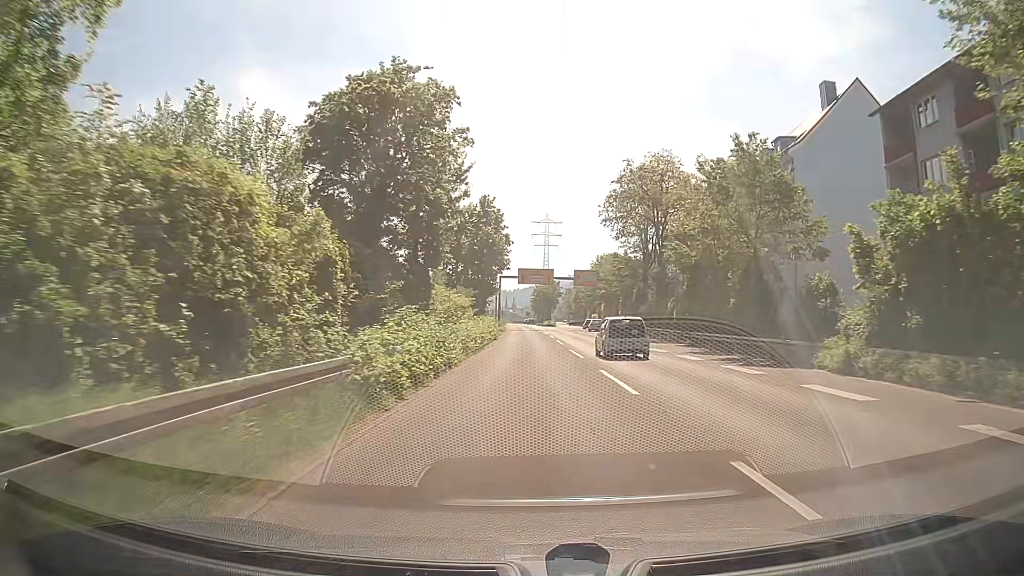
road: trunk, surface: asphalt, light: Day
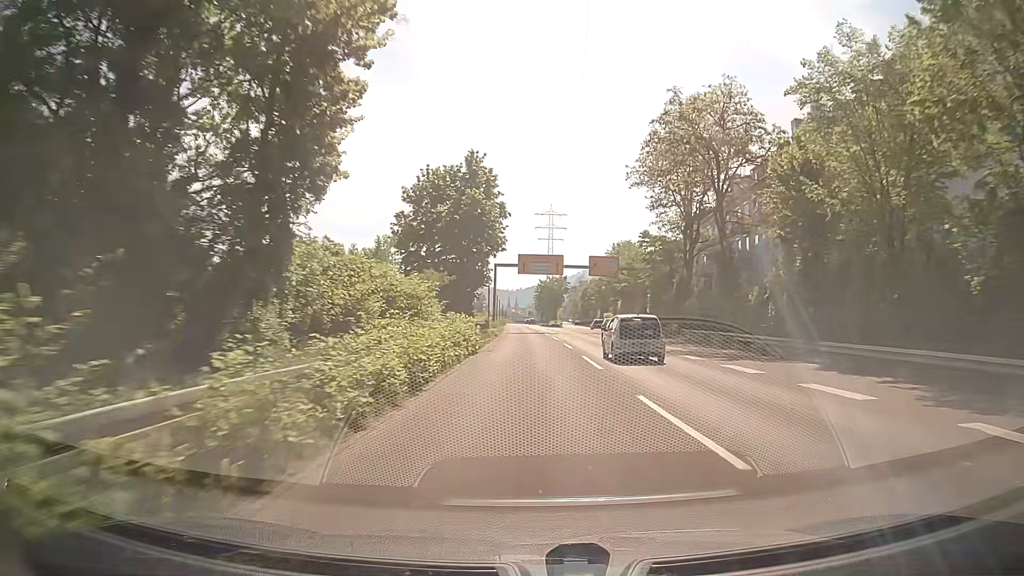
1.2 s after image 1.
(-0.2, +18.3) m; -1°
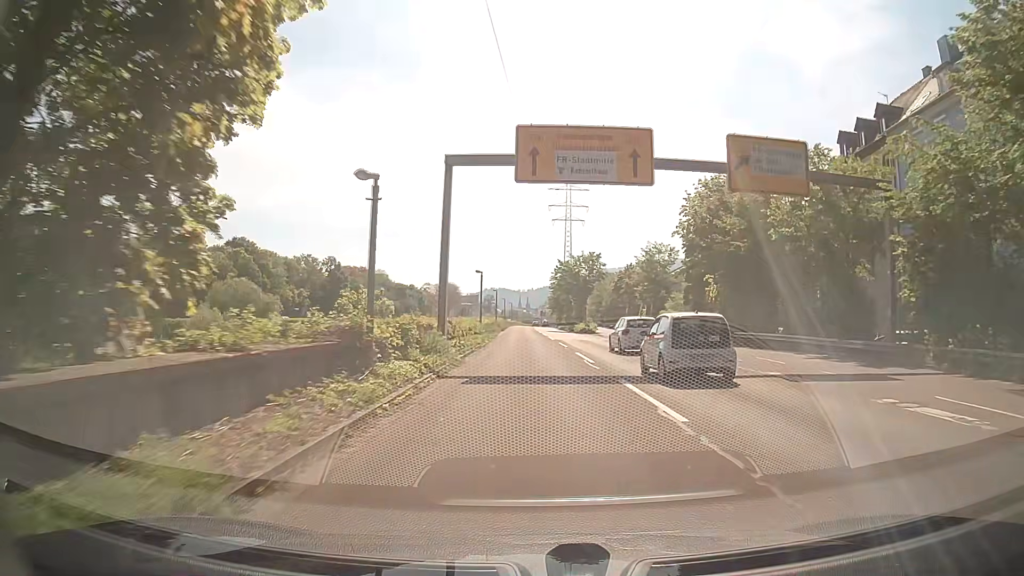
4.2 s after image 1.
(-0.3, +45.6) m; 0°
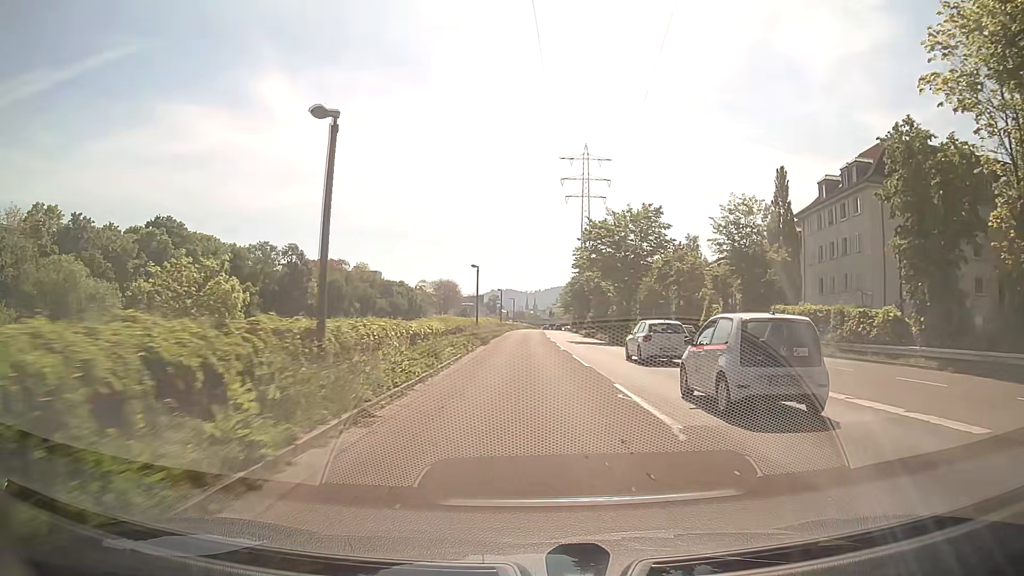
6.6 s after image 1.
(-0.5, +36.5) m; -1°
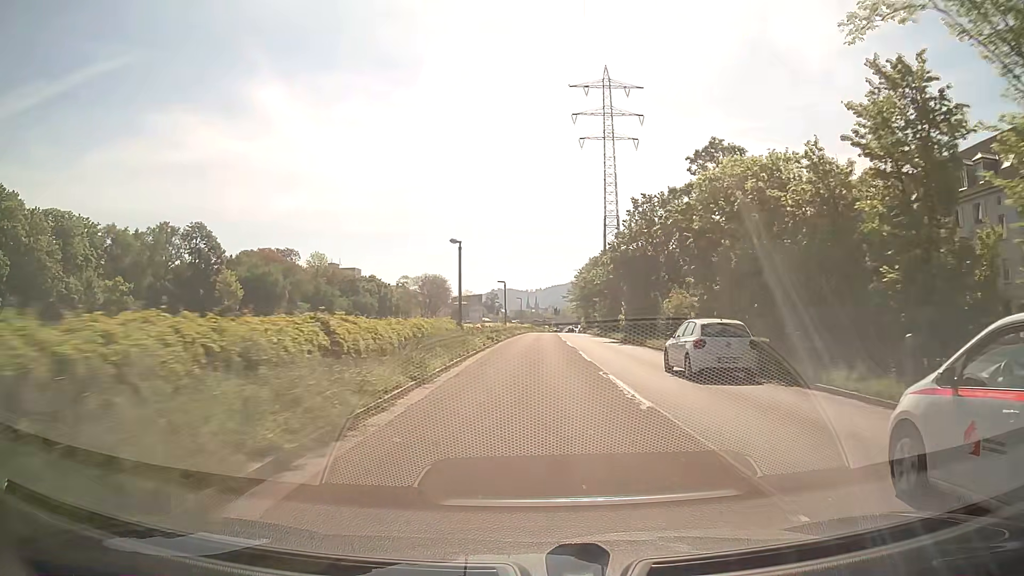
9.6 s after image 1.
(-0.2, +46.0) m; 0°
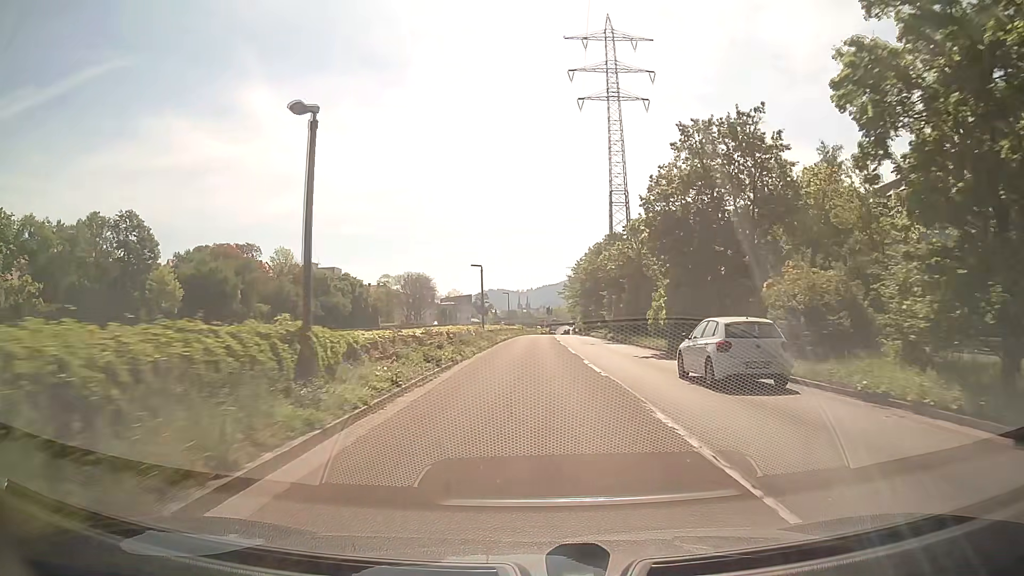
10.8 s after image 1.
(+0.2, +18.5) m; +1°
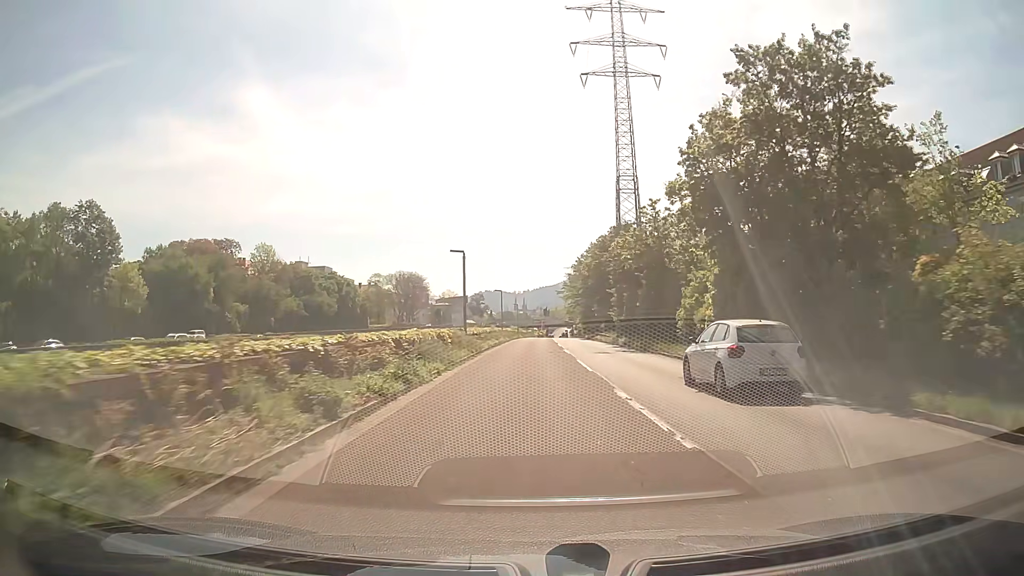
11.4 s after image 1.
(0.0, +9.3) m; 0°
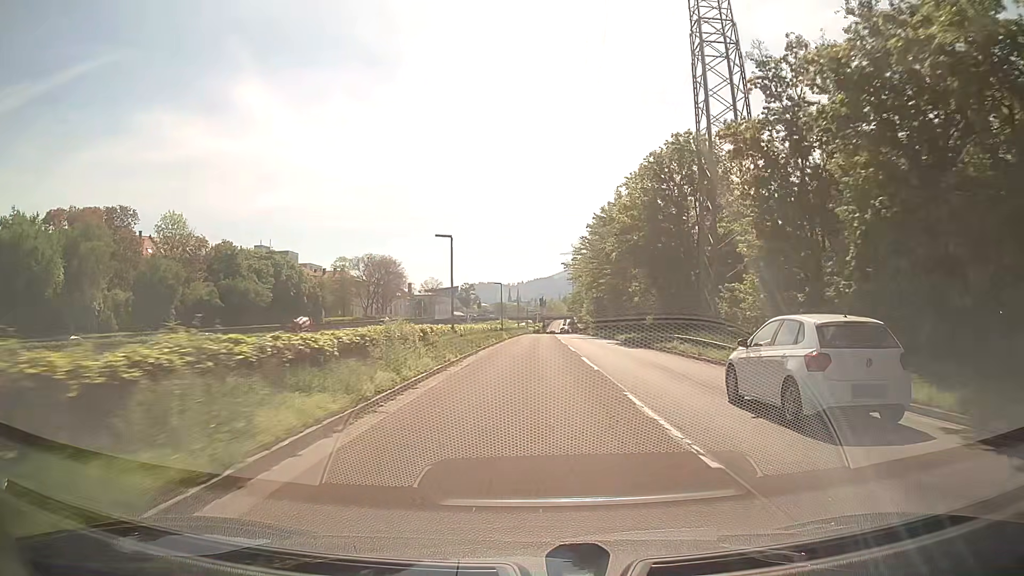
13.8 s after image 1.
(+0.1, +37.2) m; 0°
(0, +10) (0, +20) (0, +30) (0, +40) (+1, +50) (+1, +60) (+1, +70) (+1, +80) (+2, +90) (+2, +100) m
